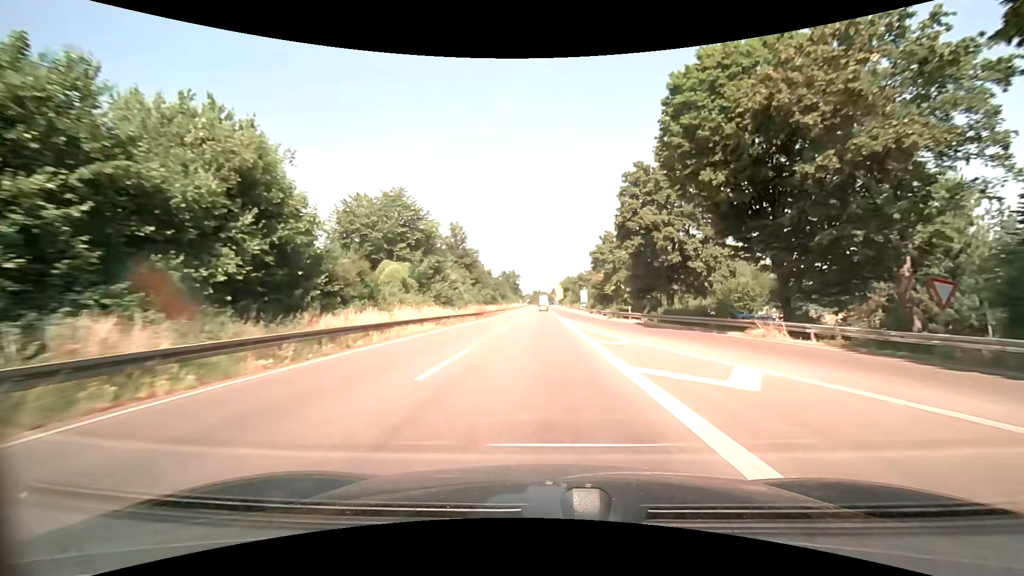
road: trunk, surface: asphalt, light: Day
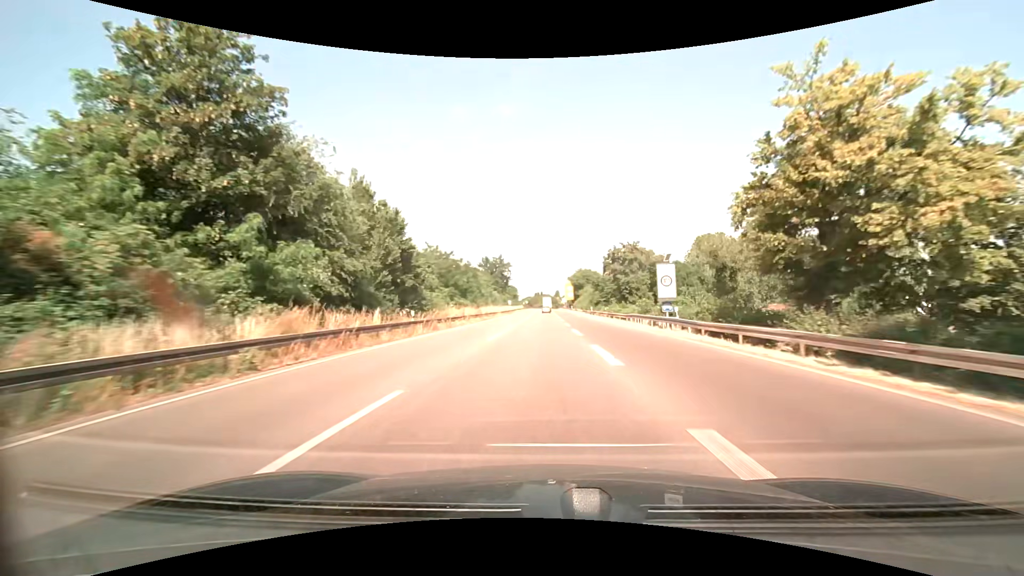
(+0.1, +62.4) m; 0°
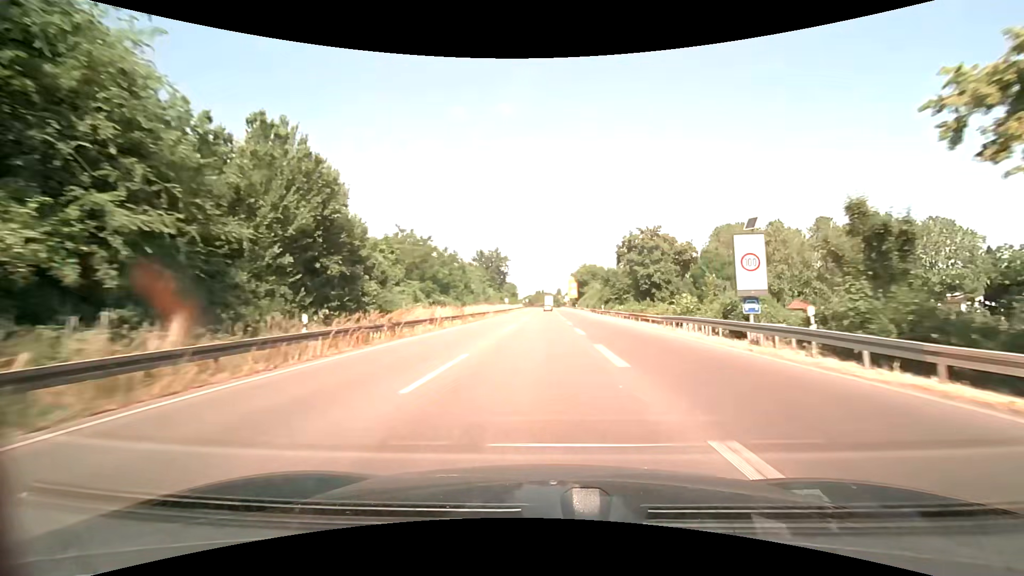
(0.0, +12.5) m; 0°
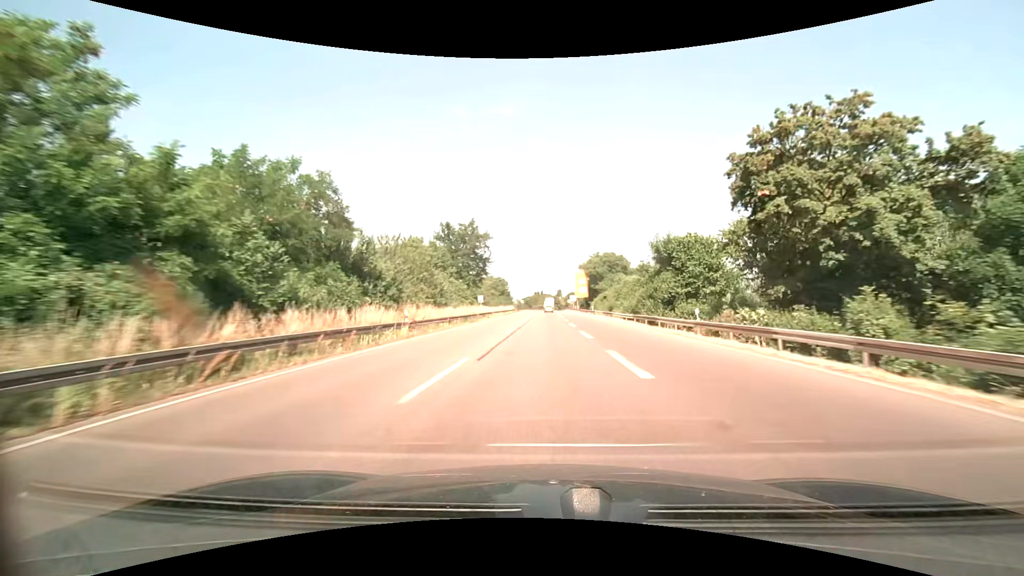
(-0.1, +37.7) m; 0°
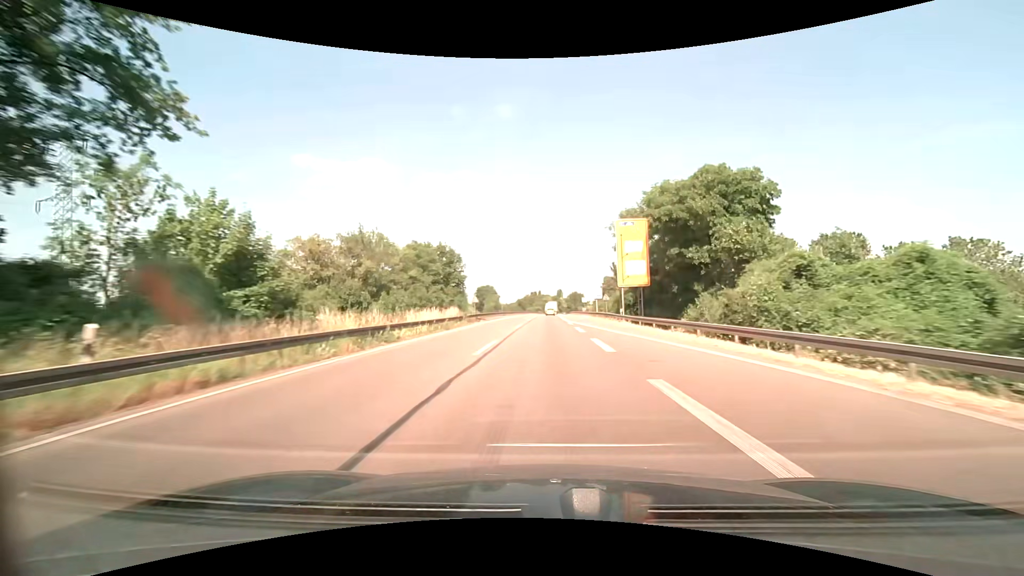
(+0.3, +66.6) m; 0°
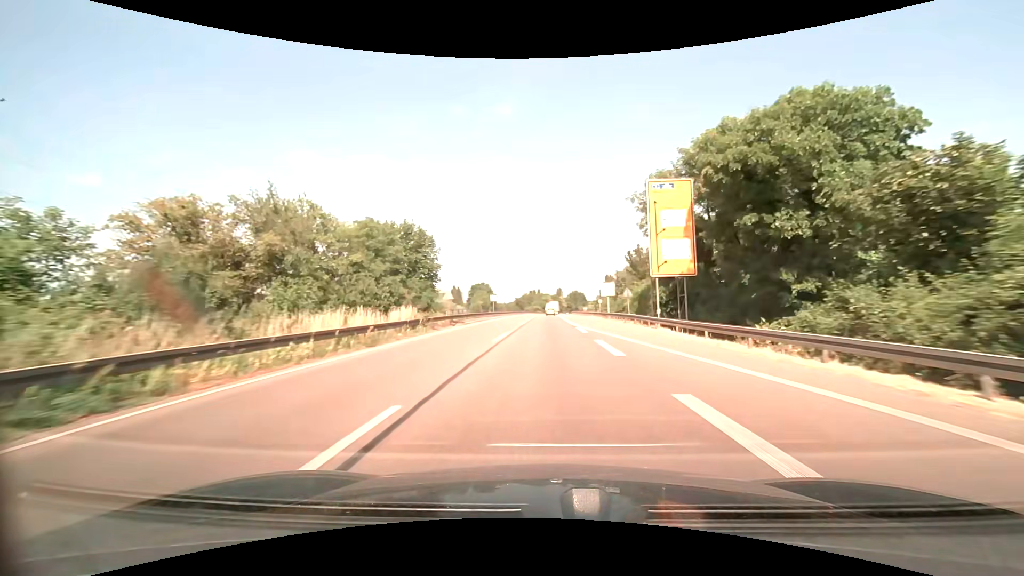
(0.0, +13.7) m; 0°
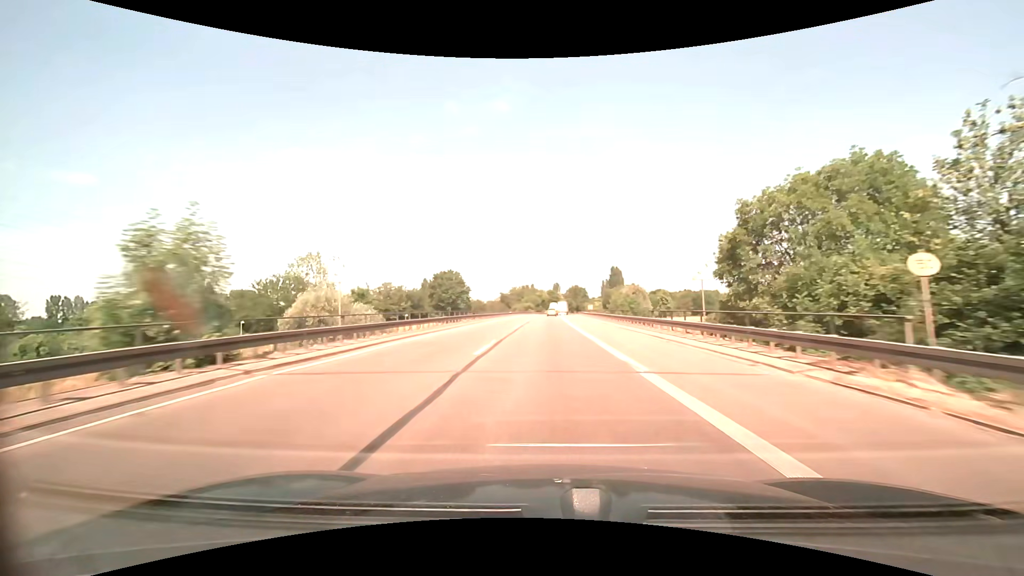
(+0.1, +55.5) m; 0°
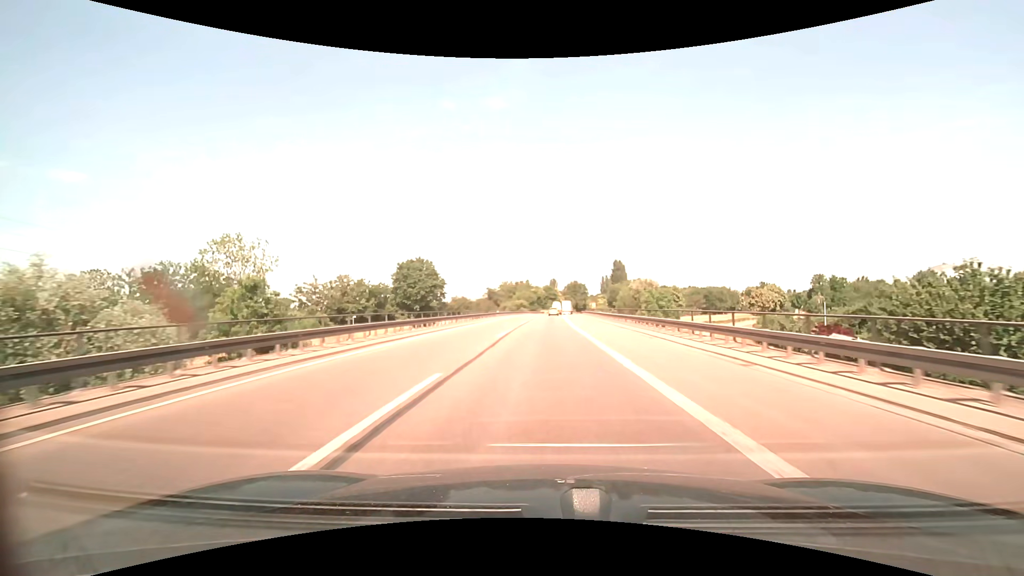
(+0.1, +28.1) m; 0°
(0, +10) (0, +20) (0, +30) (0, +40) (0, +50) (0, +60) (+1, +70) (+1, +80) (+1, +90) (+2, +100) m
